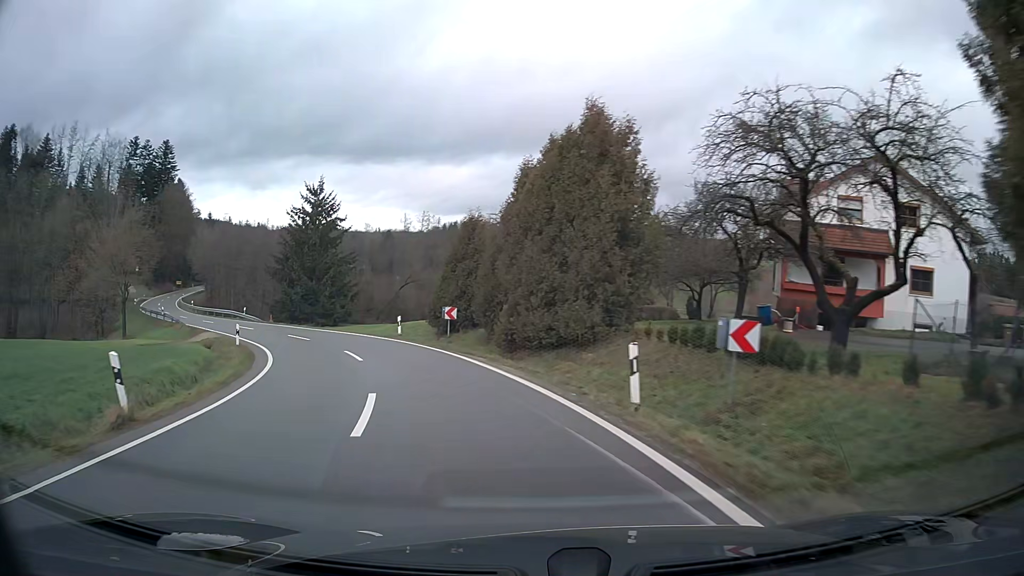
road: tertiary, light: Day
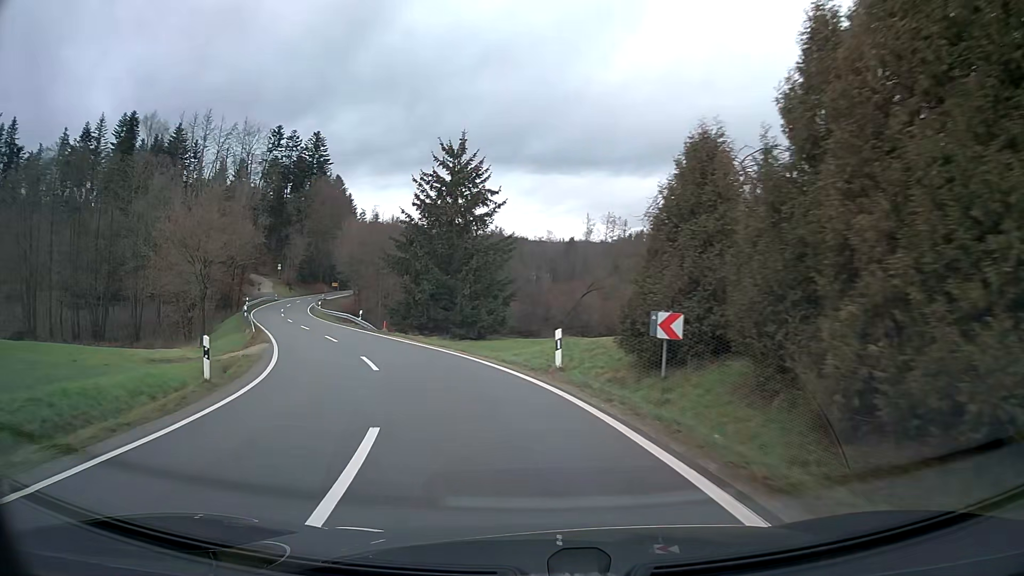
(-2.2, +15.8) m; -16°
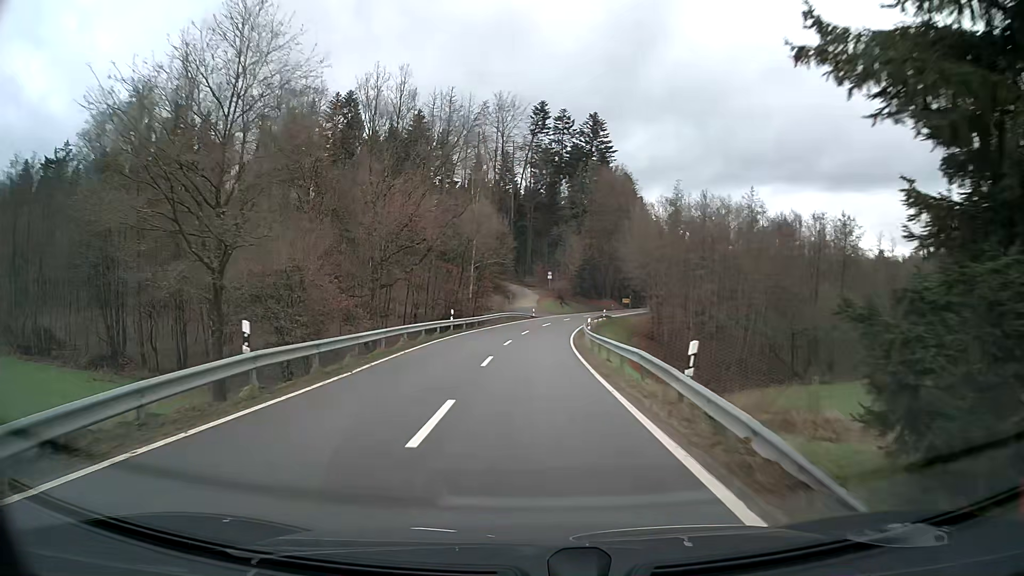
(-7.6, +32.3) m; -22°
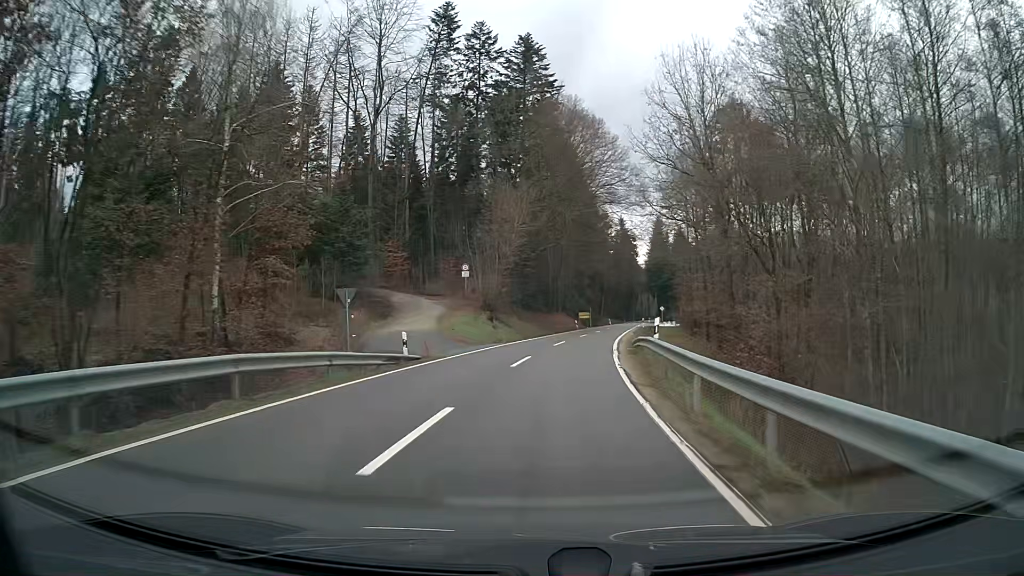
(+2.2, +49.2) m; +8°
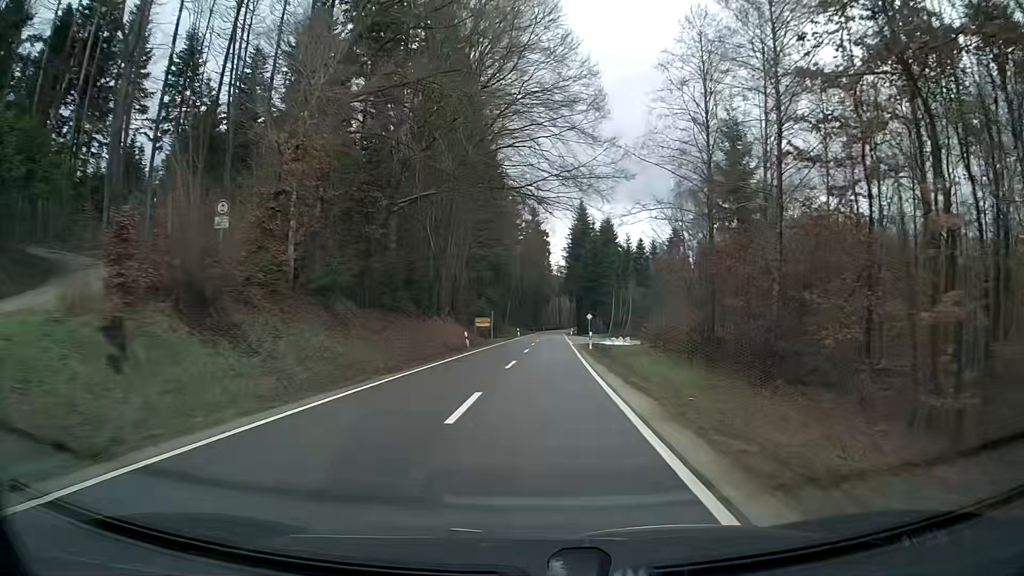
(+2.2, +32.1) m; +7°
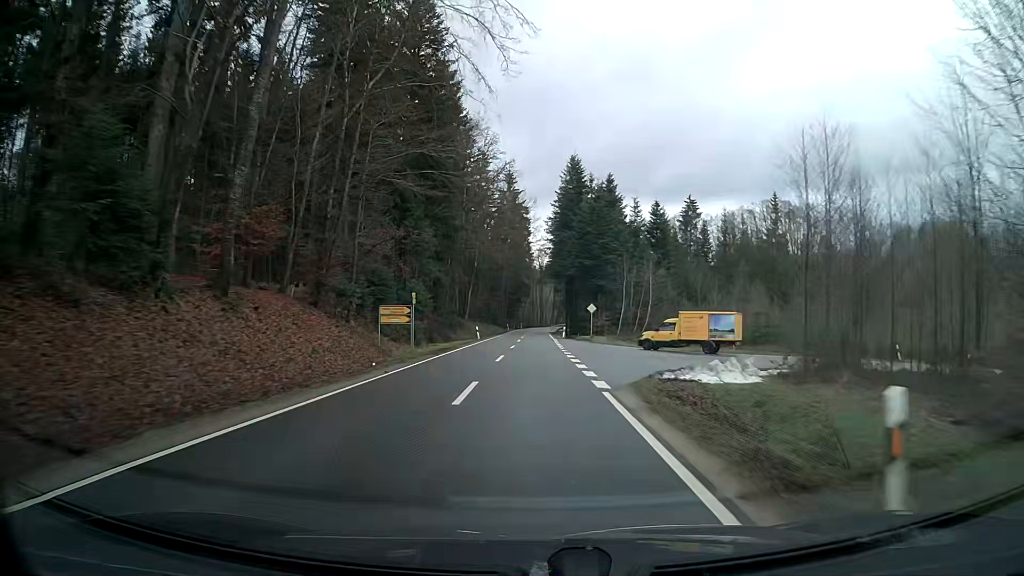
(+0.8, +33.8) m; +2°
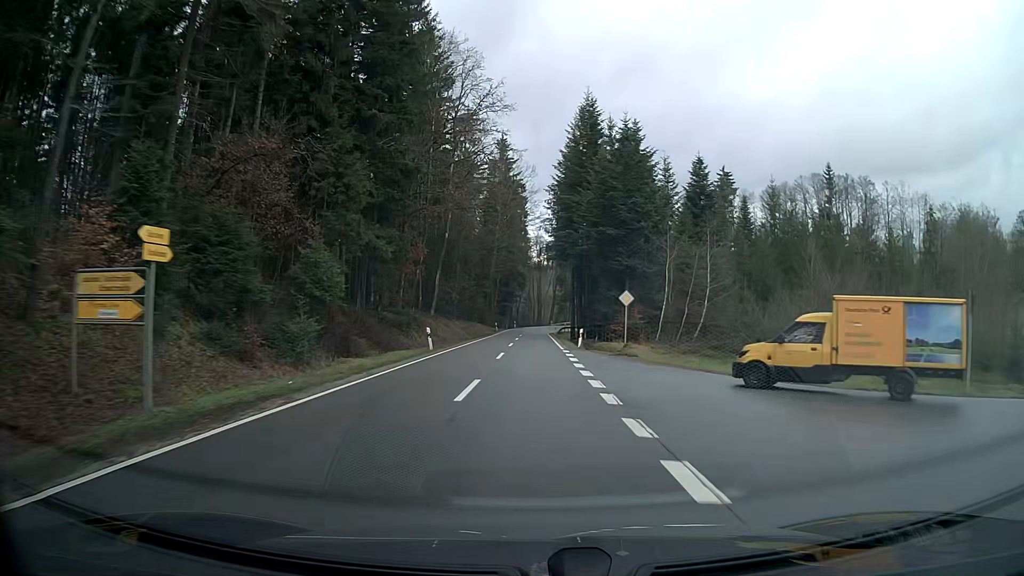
(+0.1, +23.5) m; +1°
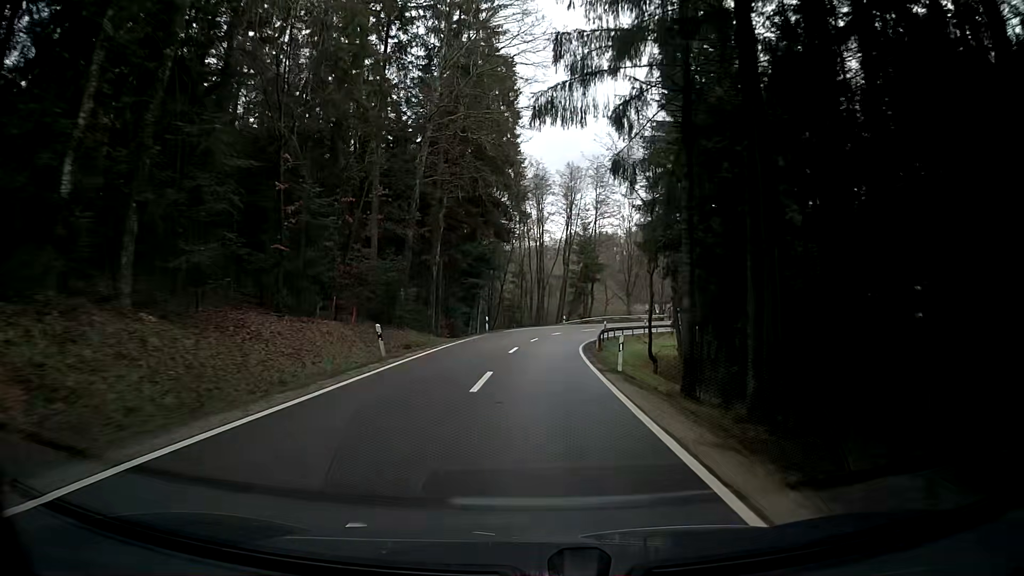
(-0.4, +58.9) m; 0°
